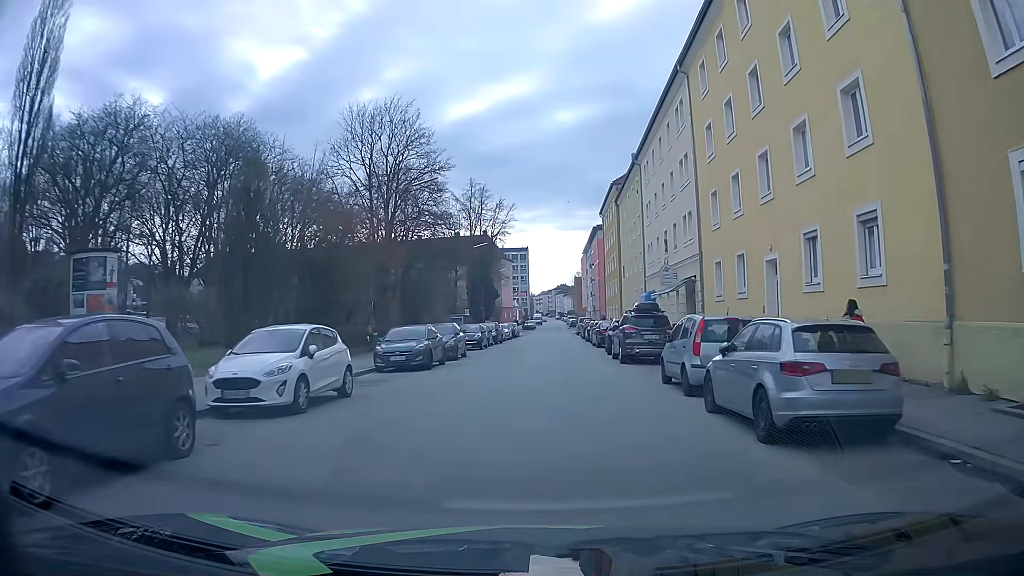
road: tertiary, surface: asphalt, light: Day
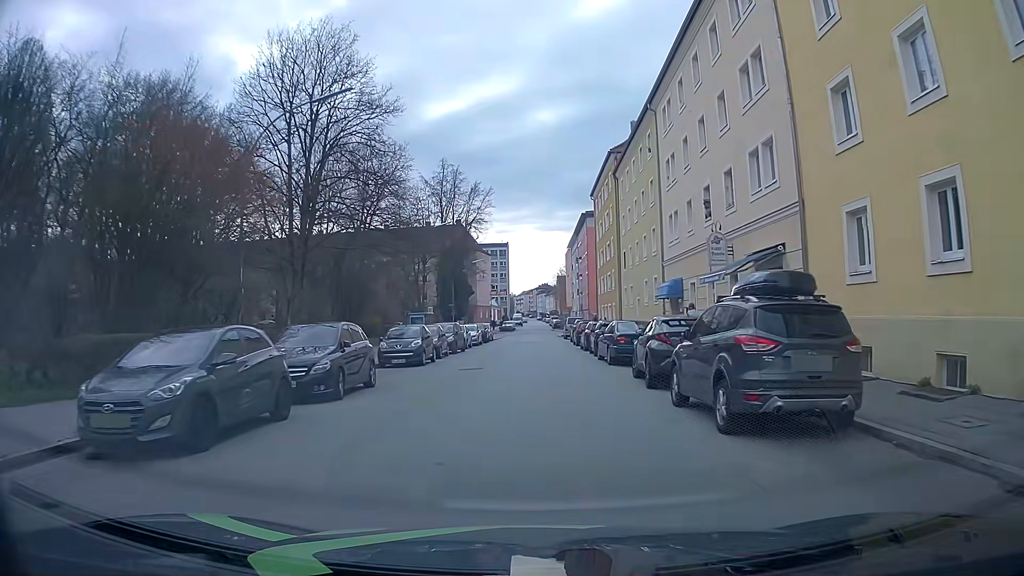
(+0.2, +14.1) m; +2°
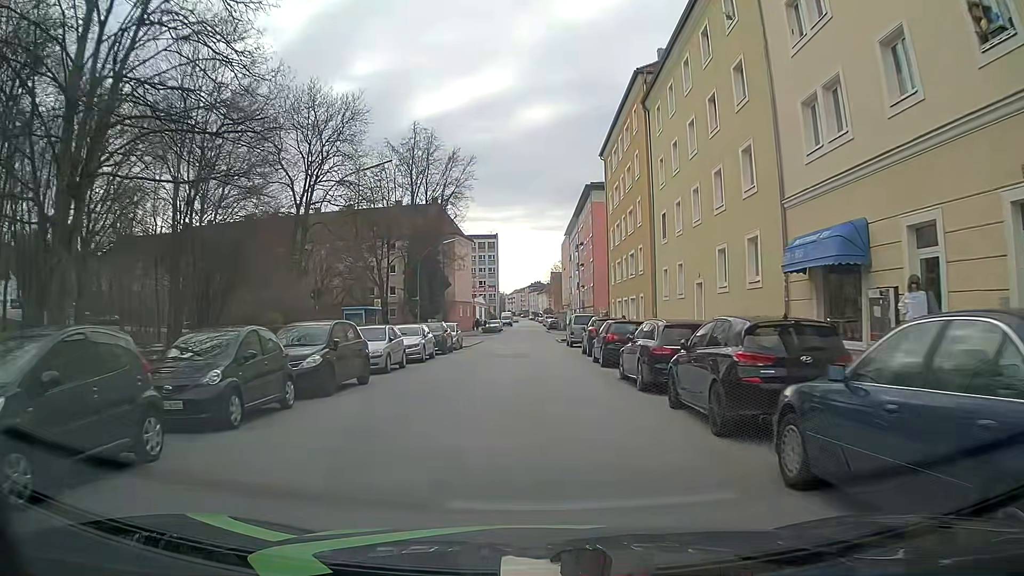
(-0.1, +19.3) m; 0°
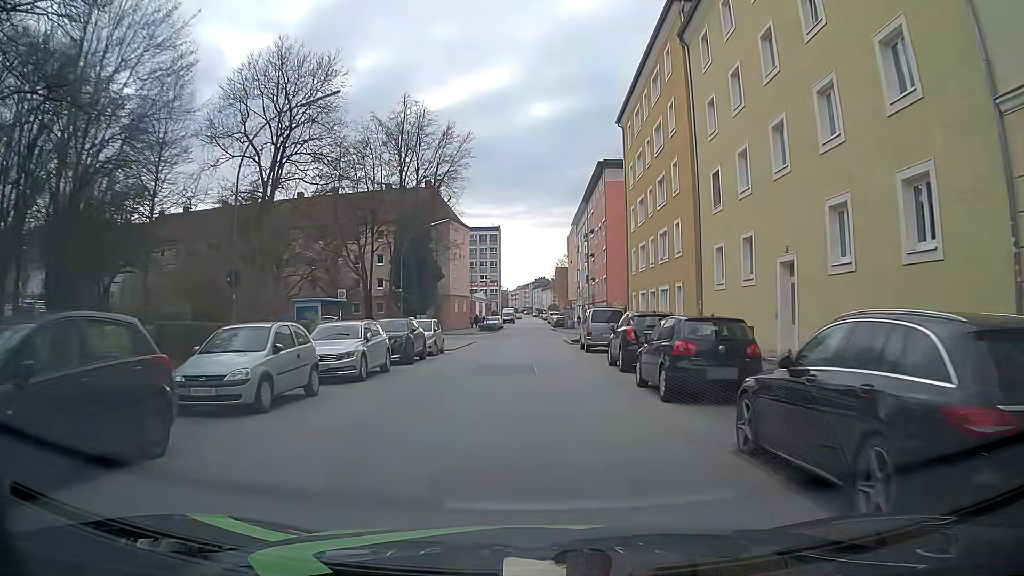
(-0.1, +9.6) m; -1°
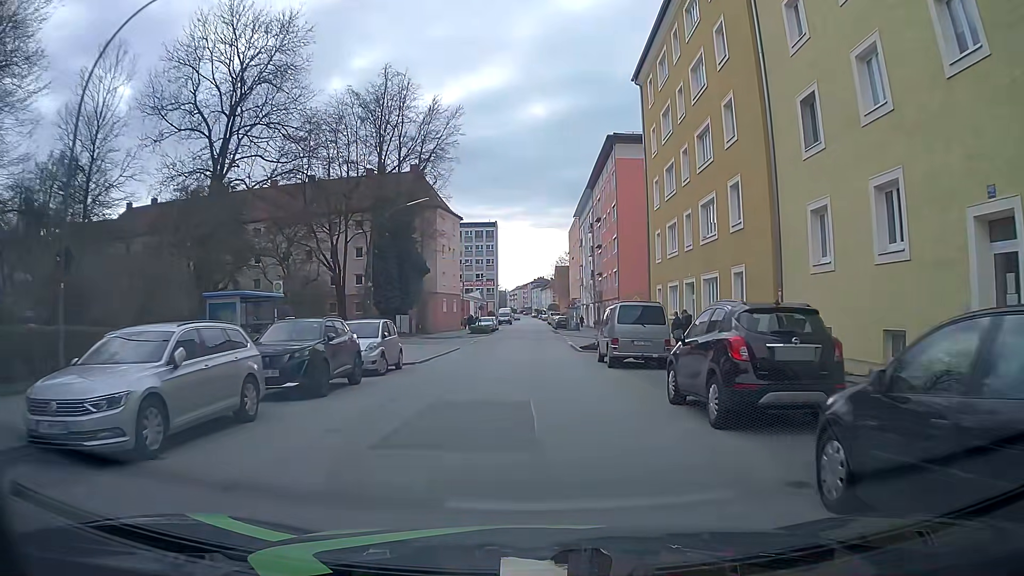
(+0.1, +9.4) m; +1°
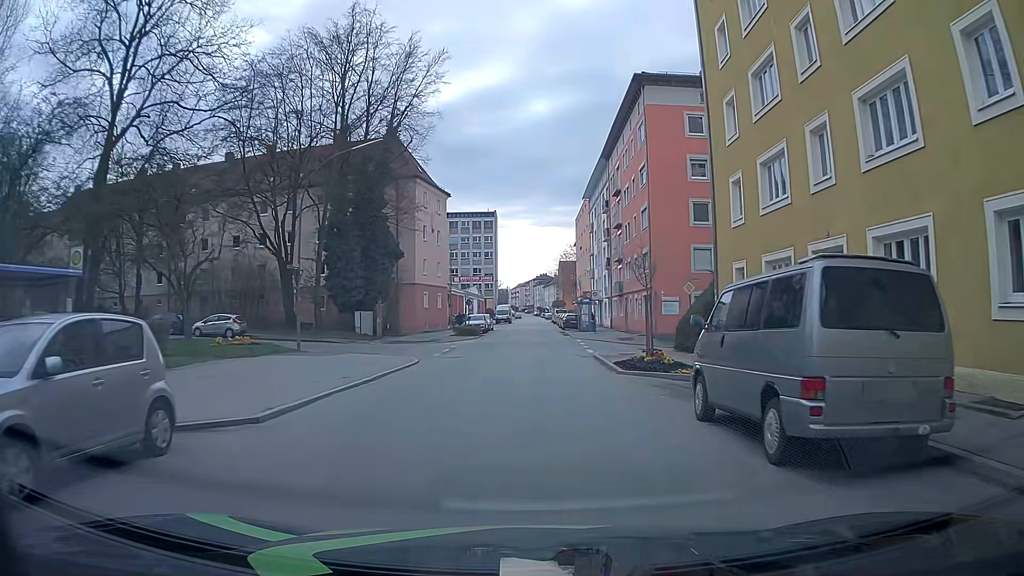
(-0.1, +13.9) m; -1°
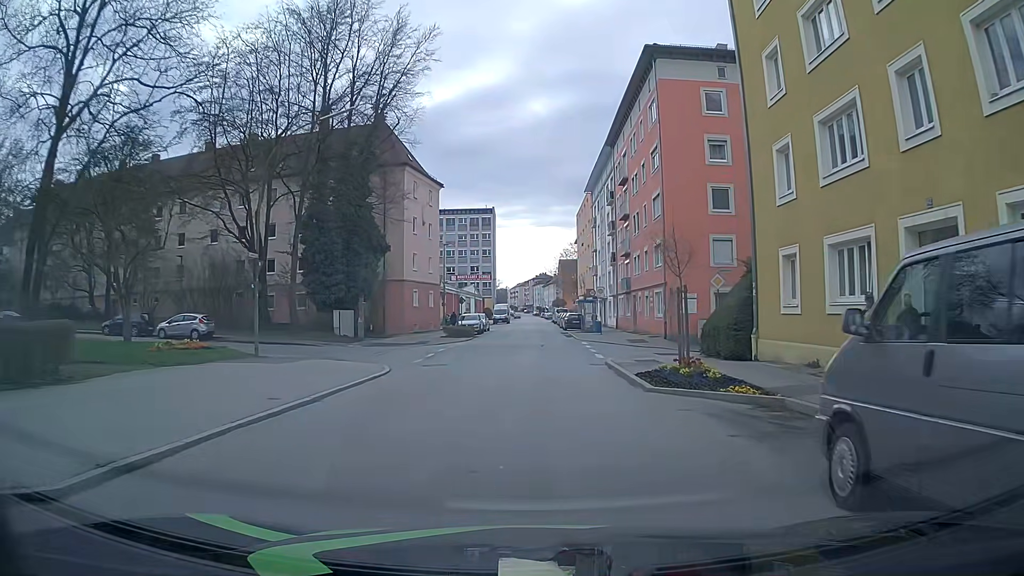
(+0.1, +4.6) m; 0°
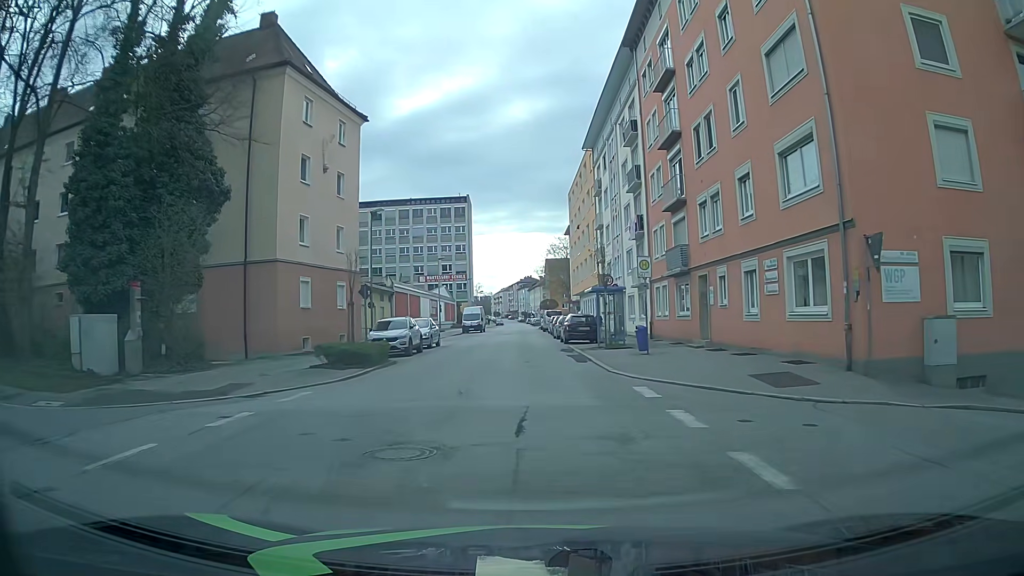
(+0.5, +22.7) m; +1°
(0, +10) (0, +20) (0, +30) (0, +40) (0, +50) (0, +60) (-1, +70) (-1, +80) (-1, +90) (-1, +100) m
